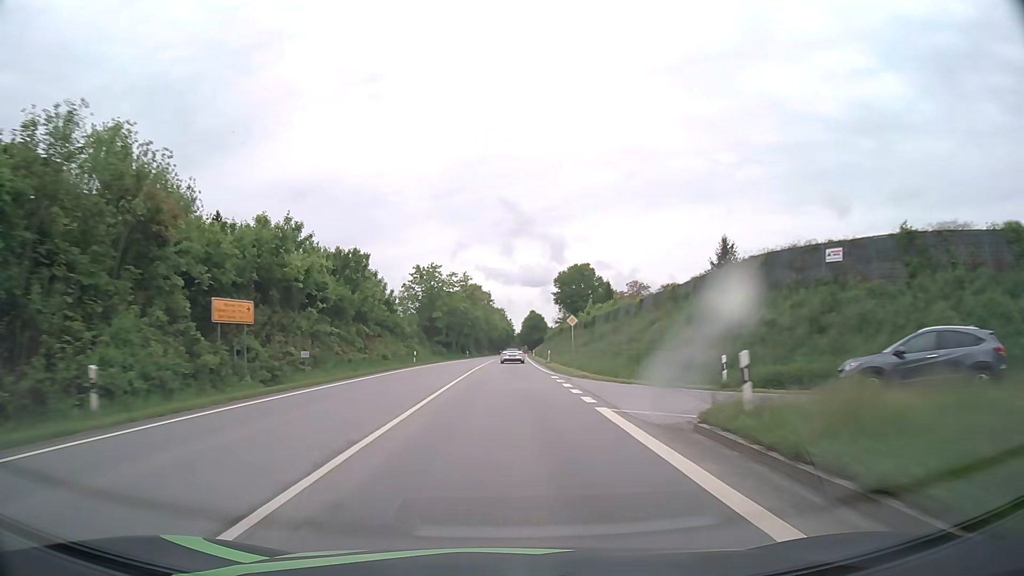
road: primary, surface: asphalt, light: Day
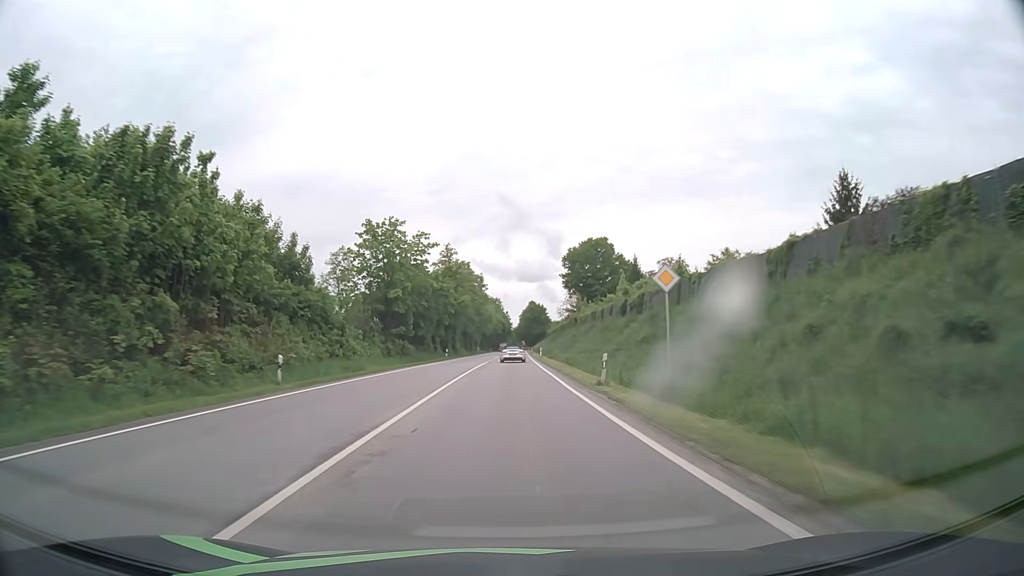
(0.0, +29.2) m; 0°
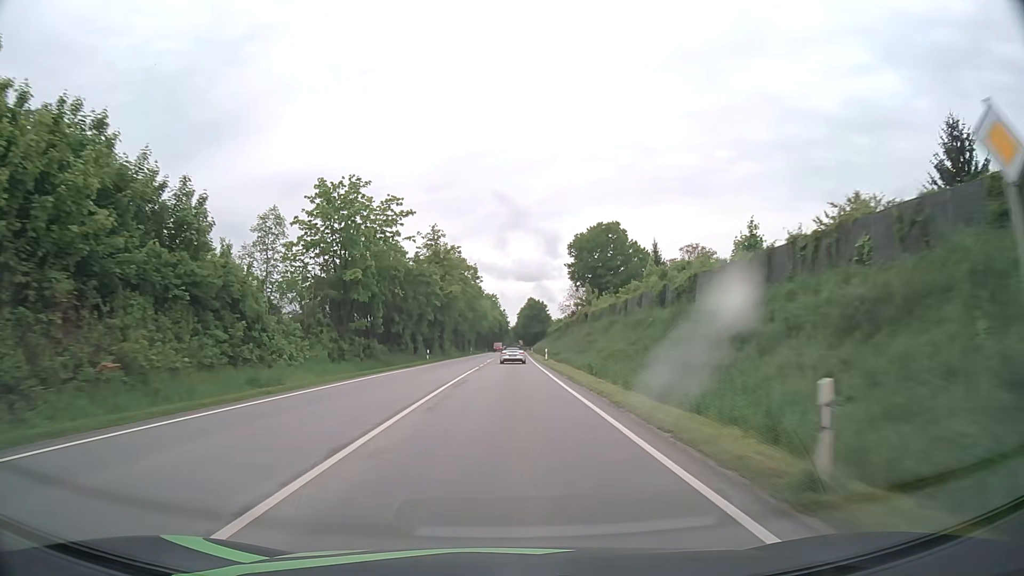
(0.0, +14.4) m; 0°
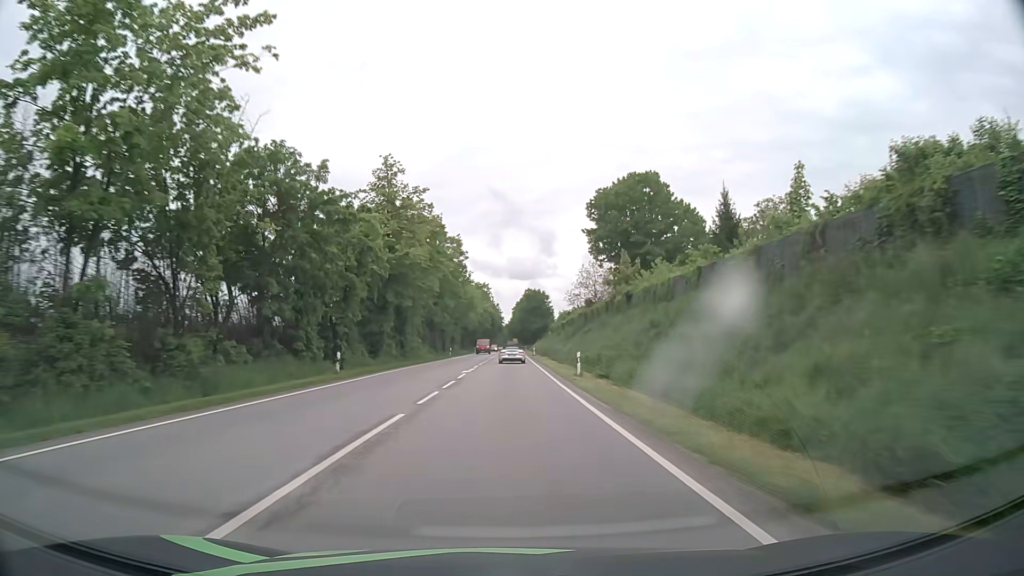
(+0.1, +28.5) m; 0°
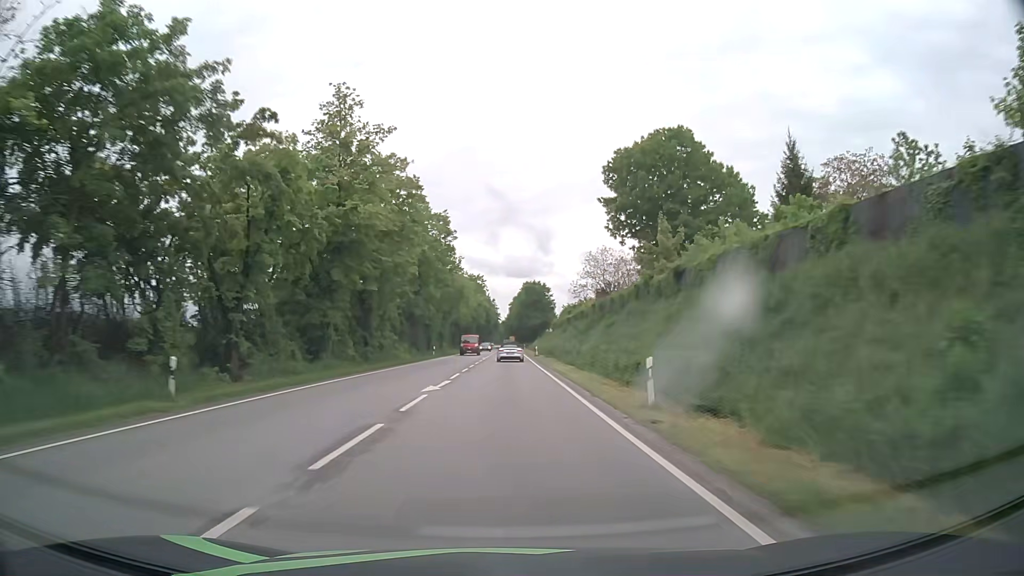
(0.0, +14.1) m; 0°
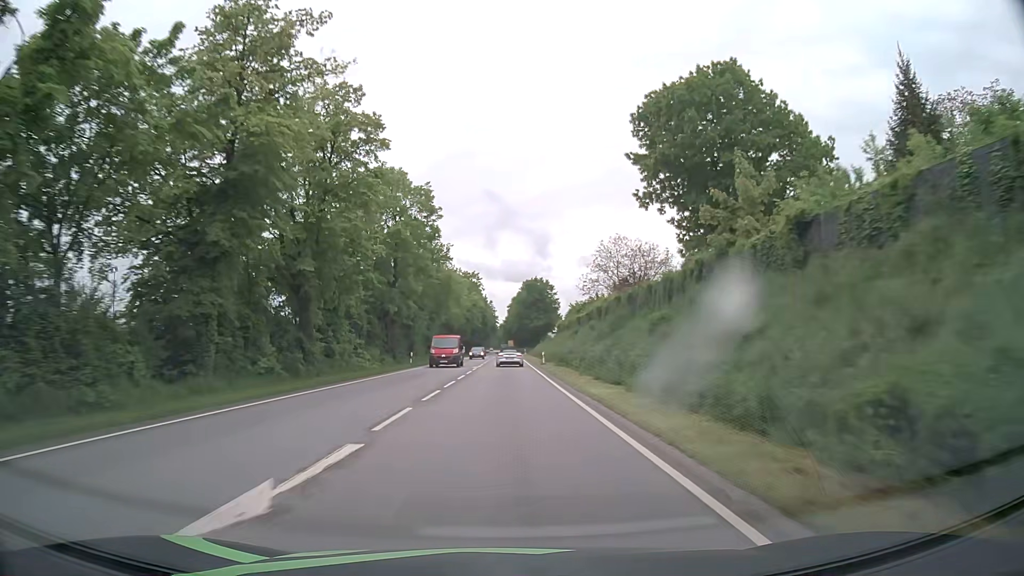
(0.0, +14.1) m; 0°
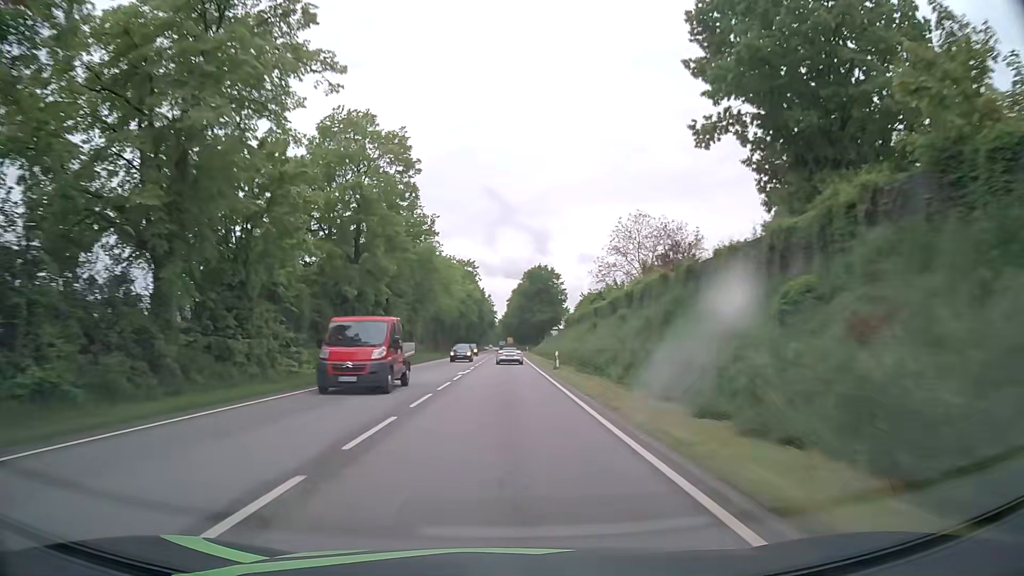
(0.0, +14.1) m; 0°
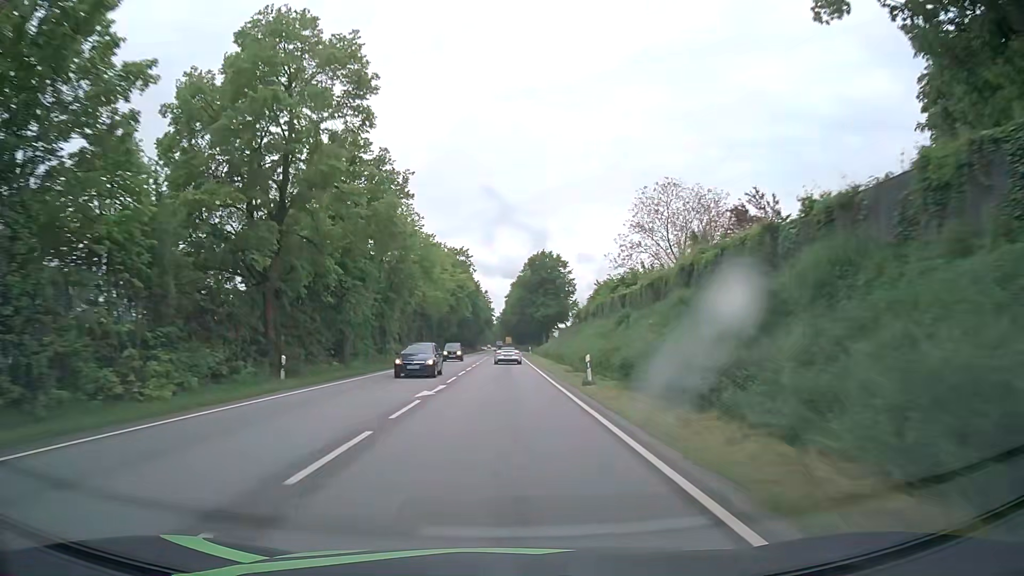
(0.0, +14.2) m; 0°
(0, +10) (0, +20) (0, +30) (0, +40) (0, +50) (0, +60) (0, +70) (+1, +80) (+1, +90) (+1, +100) m
